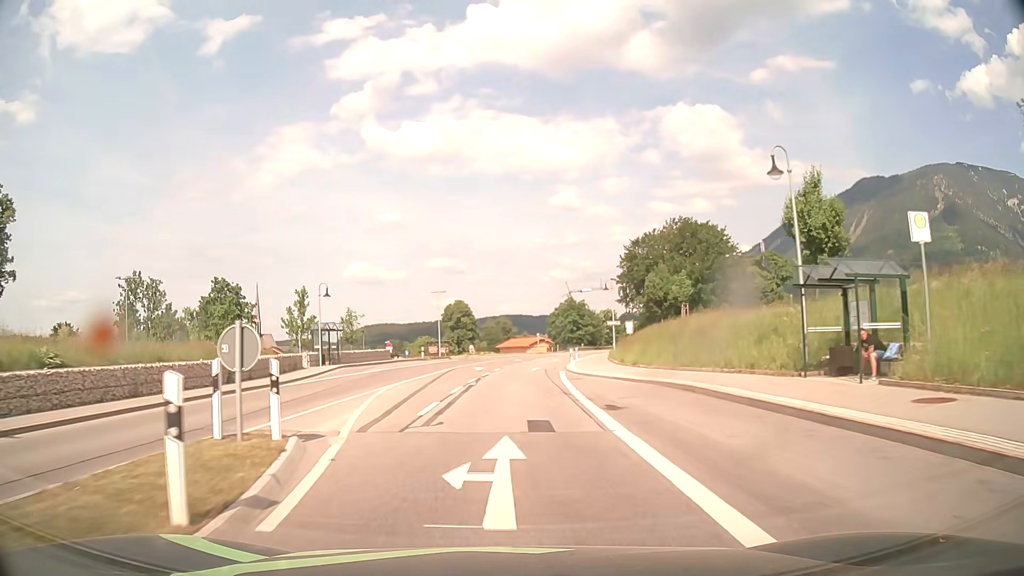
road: primary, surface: asphalt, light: Day
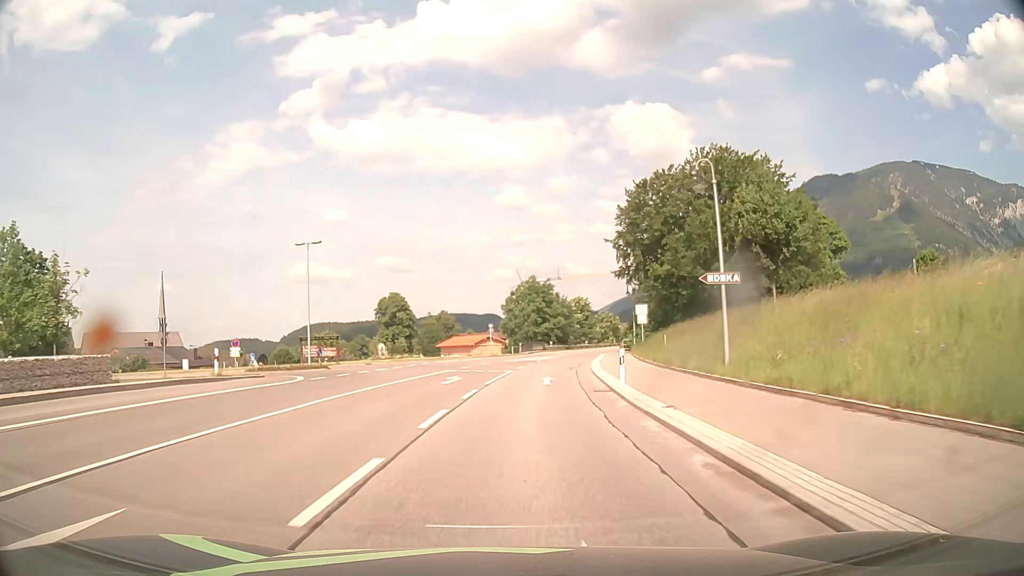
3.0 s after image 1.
(+1.1, +38.1) m; +5°
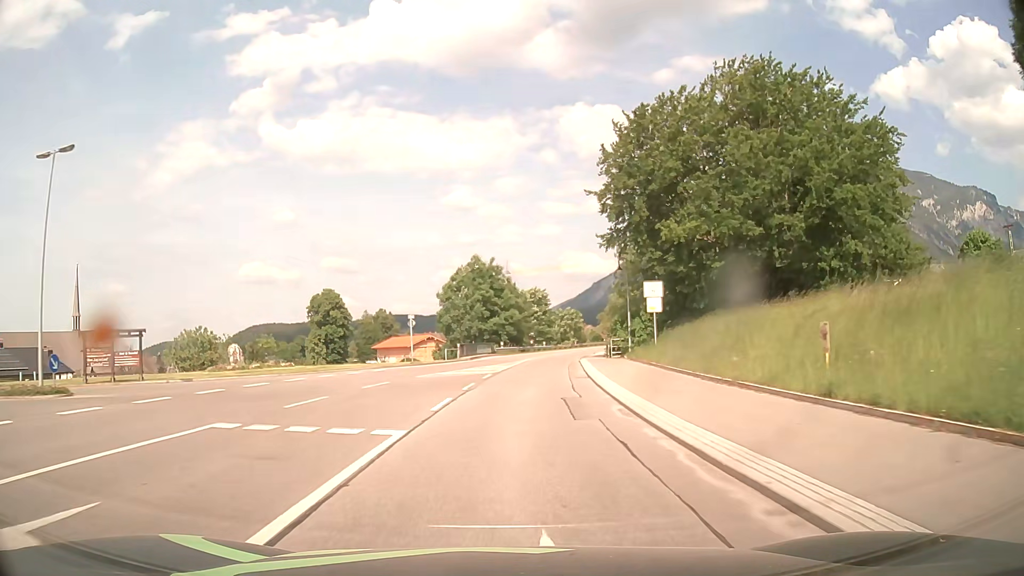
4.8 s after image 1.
(+0.9, +22.9) m; +4°
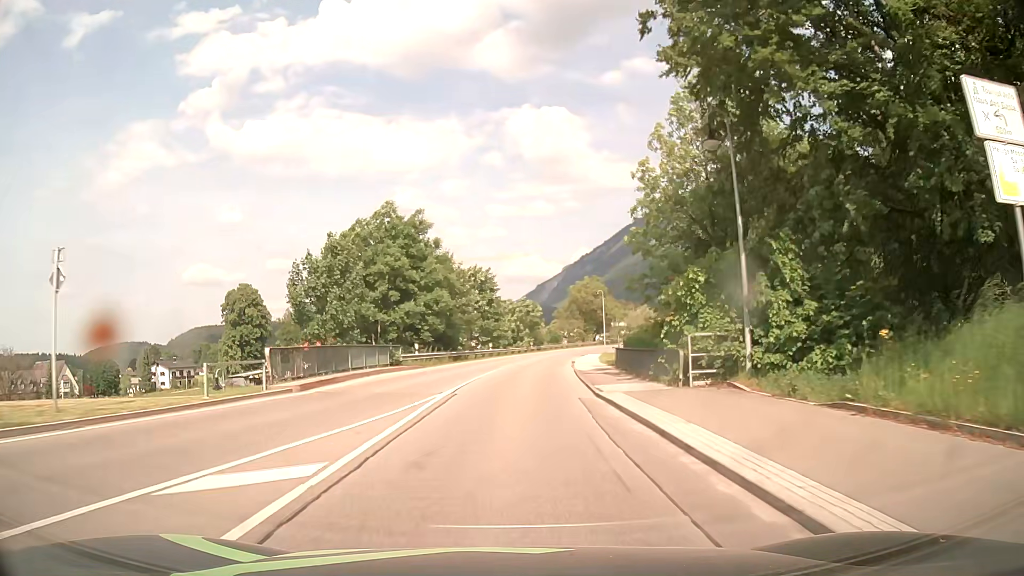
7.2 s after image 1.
(+1.4, +30.4) m; +5°
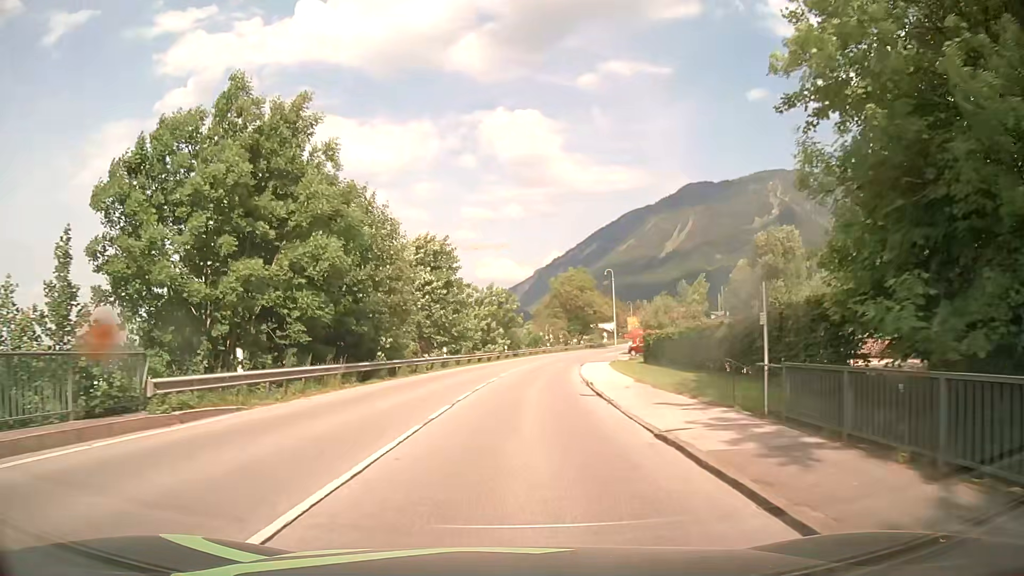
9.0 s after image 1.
(+0.5, +22.8) m; +2°
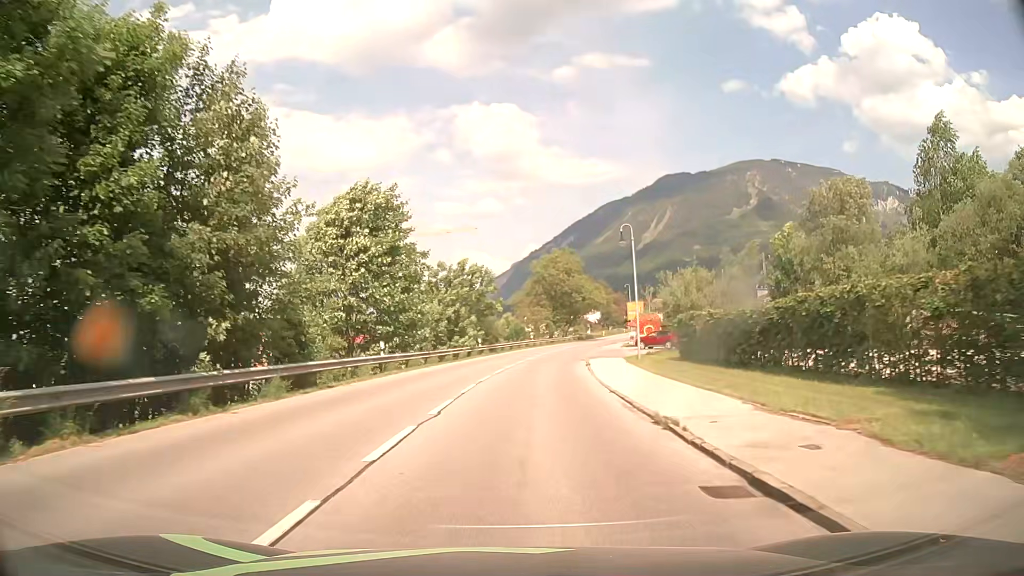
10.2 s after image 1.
(+0.2, +15.3) m; +2°
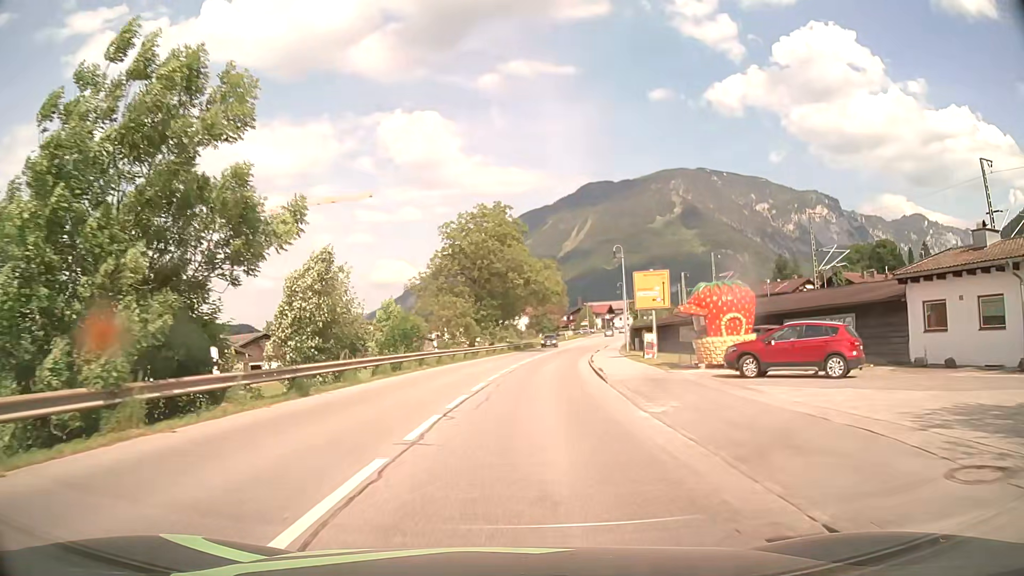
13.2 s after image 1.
(+2.3, +38.2) m; +7°
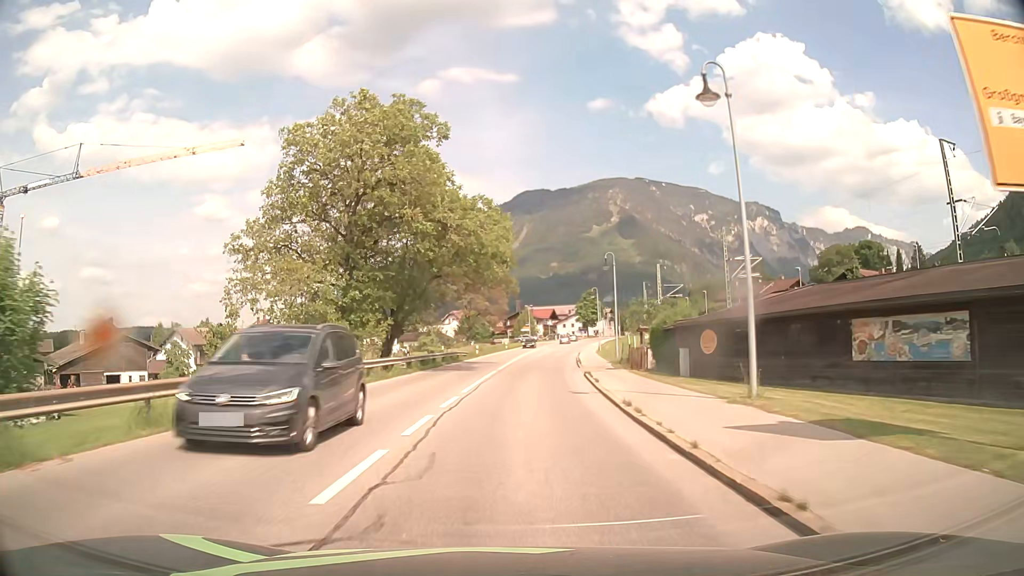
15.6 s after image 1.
(+1.6, +30.3) m; +6°
(0, +10) (0, +20) (+1, +30) (+2, +40) (+3, +50) (+4, +60) (+5, +70) (+6, +80) (+8, +90) (+9, +99) m
